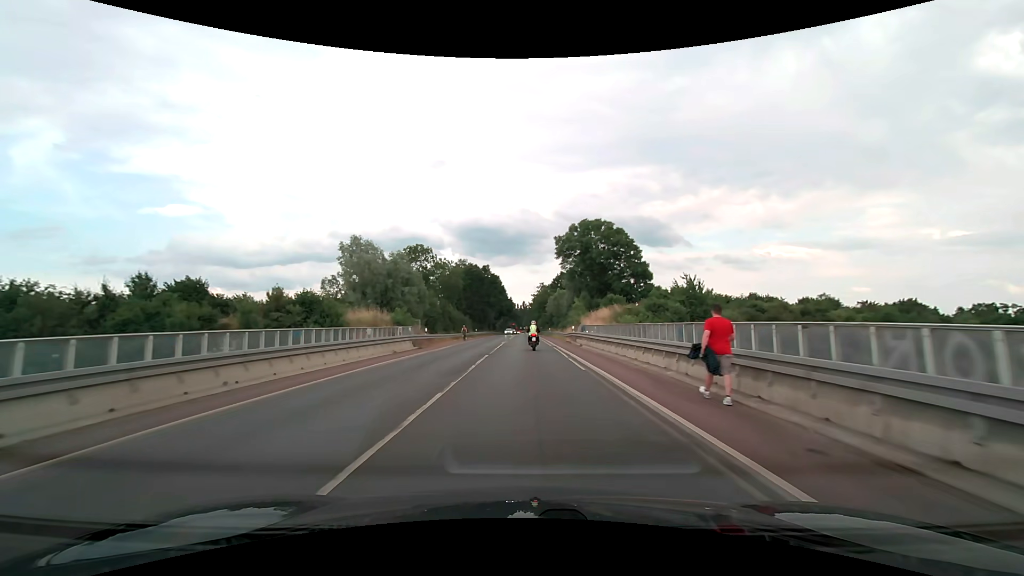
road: secondary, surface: asphalt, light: Day
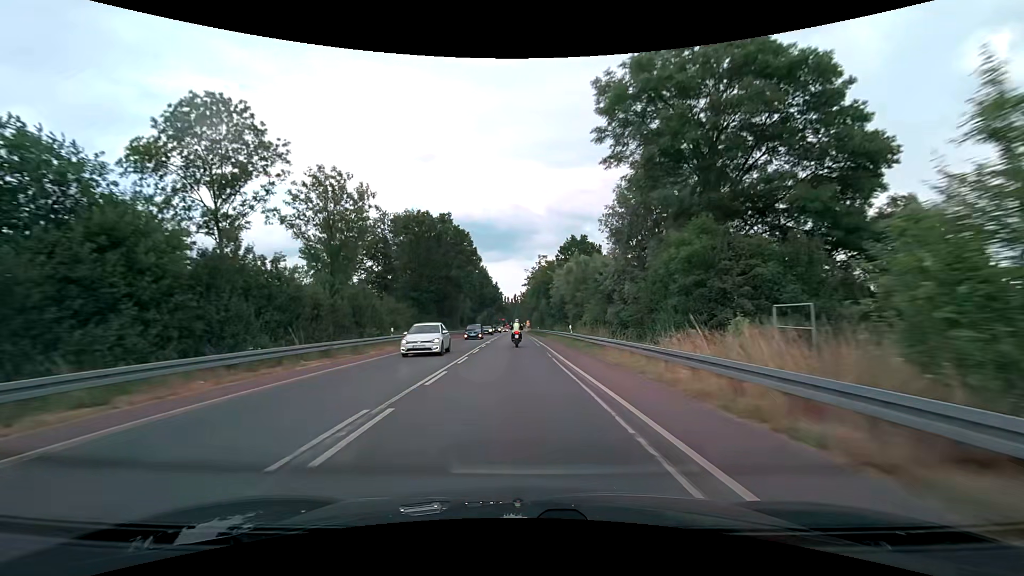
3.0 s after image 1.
(+0.5, +49.8) m; +1°
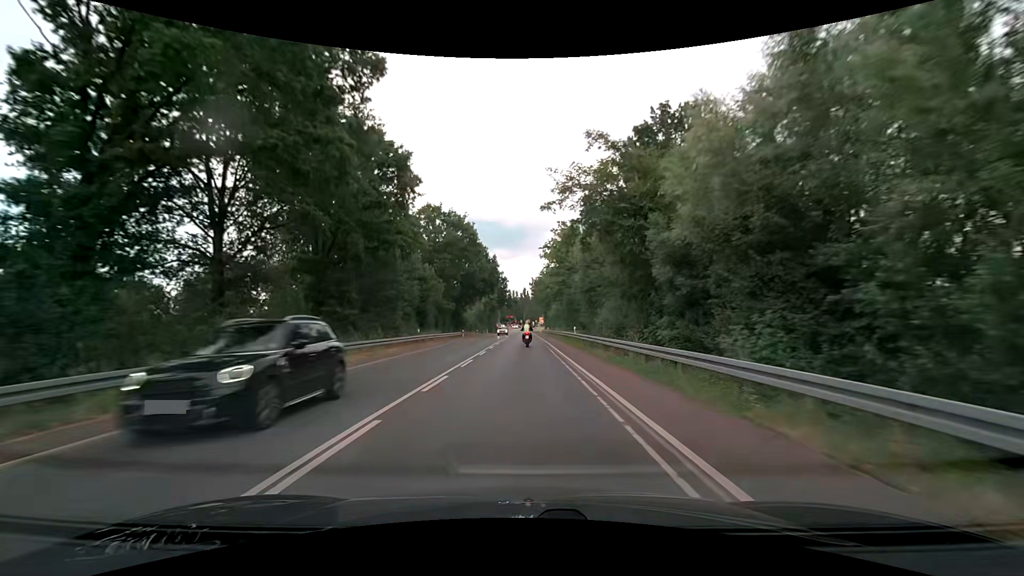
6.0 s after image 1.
(-0.7, +50.4) m; -1°
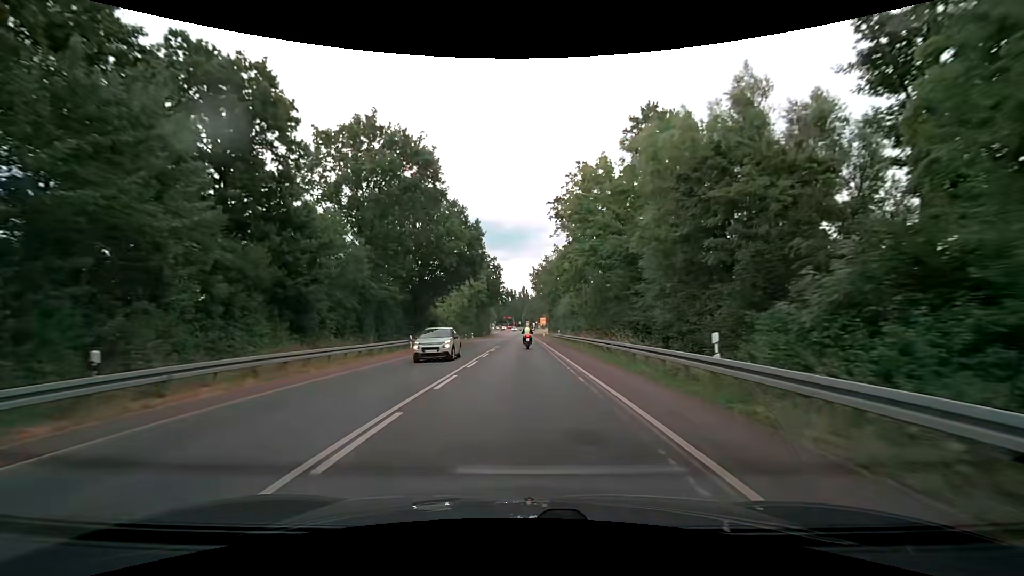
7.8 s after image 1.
(-0.2, +30.5) m; 0°
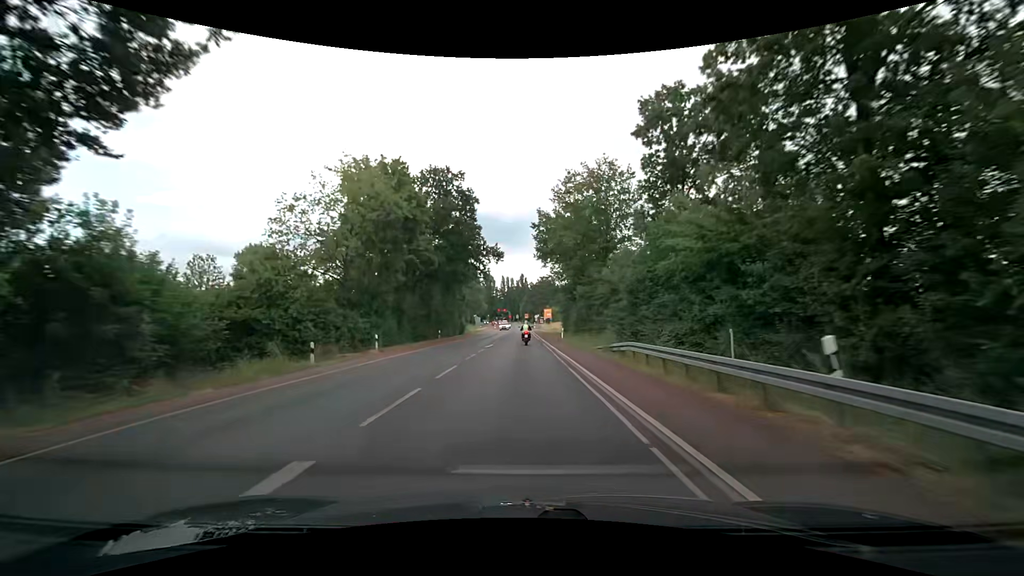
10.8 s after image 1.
(-0.5, +52.7) m; -1°
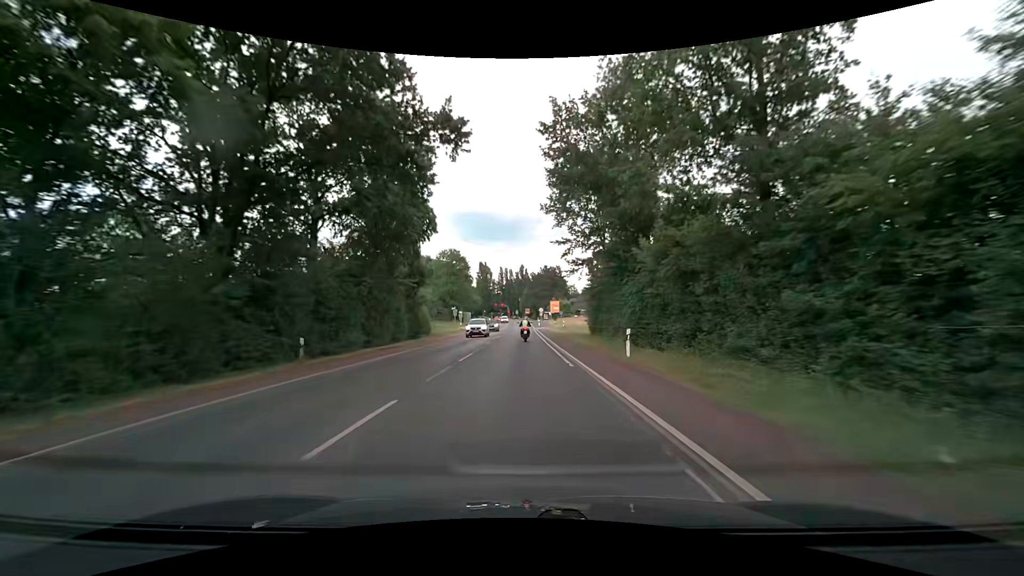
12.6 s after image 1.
(+0.1, +31.5) m; 0°
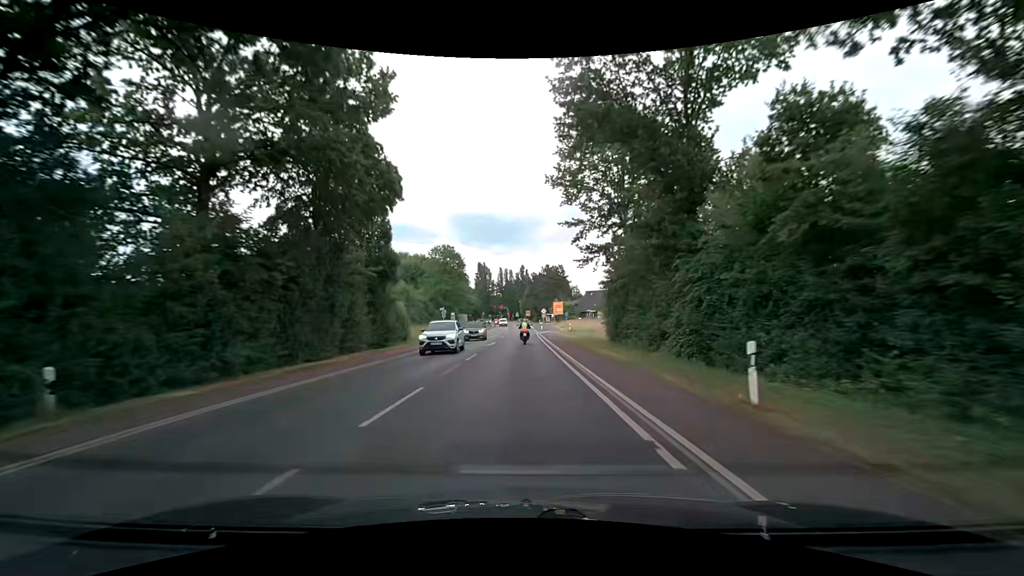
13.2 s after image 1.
(0.0, +10.2) m; 0°
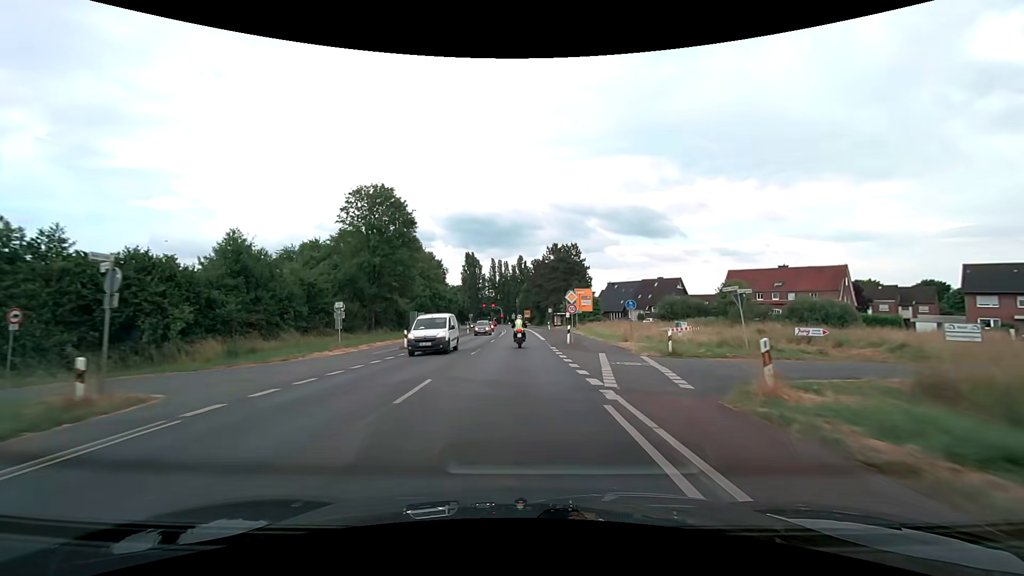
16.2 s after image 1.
(-0.2, +47.4) m; 0°
(0, +10) (0, +20) (0, +30) (0, +40) (0, +50) (0, +60) (0, +70) (0, +80) (-1, +90) (-1, +100) m
